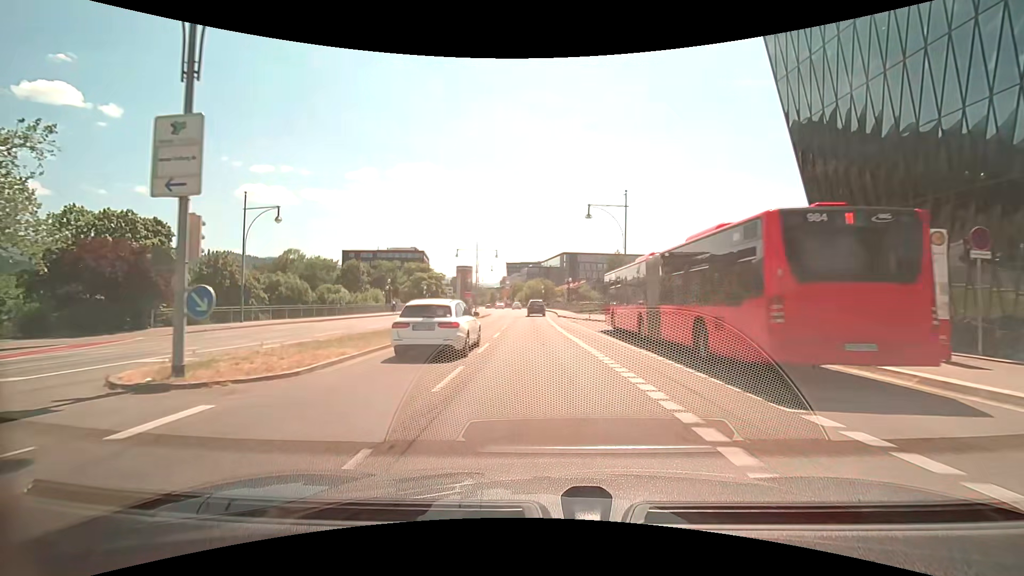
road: primary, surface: asphalt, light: Day
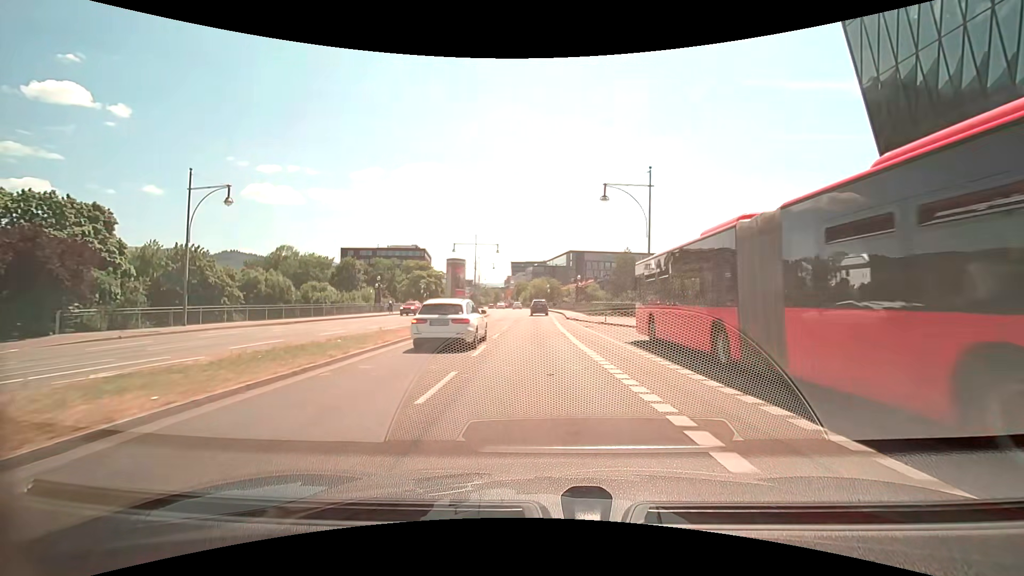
(0.0, +7.1) m; 0°
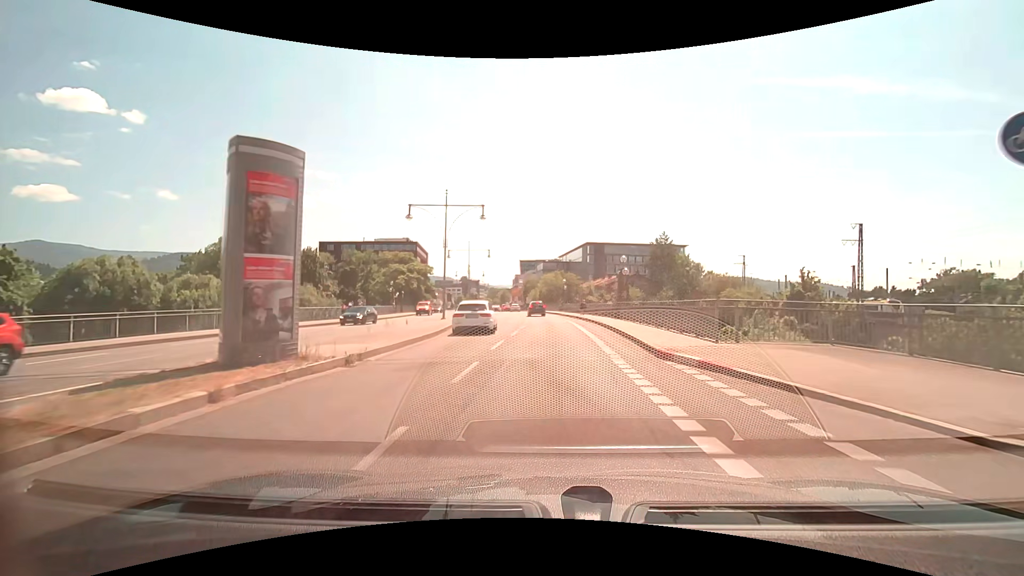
(-0.7, +28.3) m; -1°
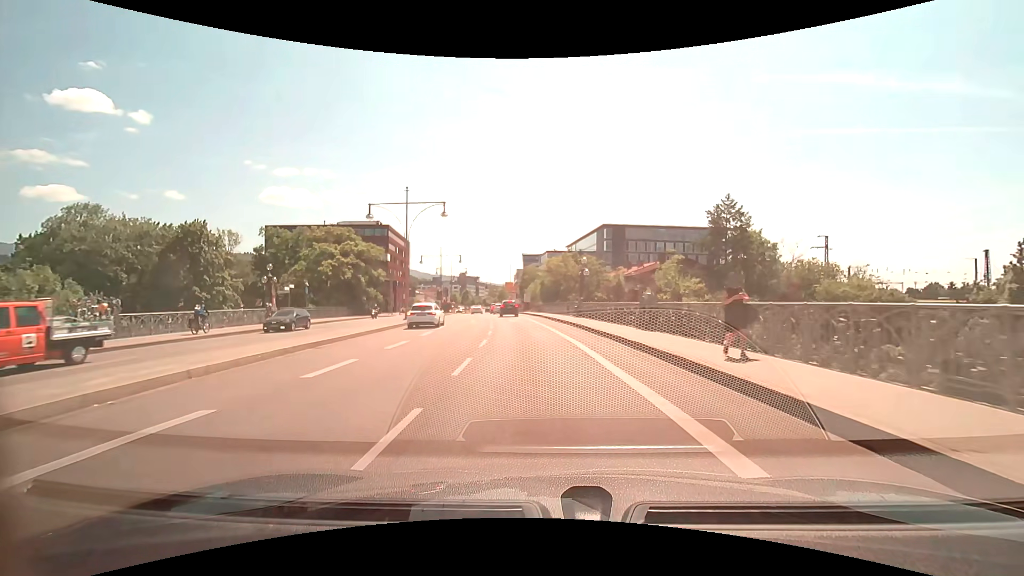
(-0.1, +34.5) m; -1°
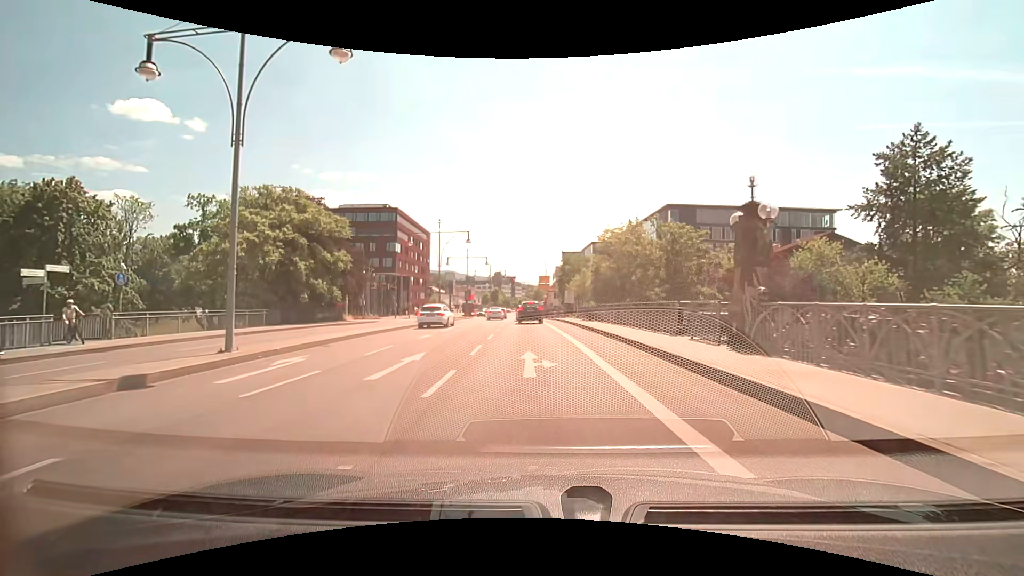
(-1.1, +26.3) m; -5°
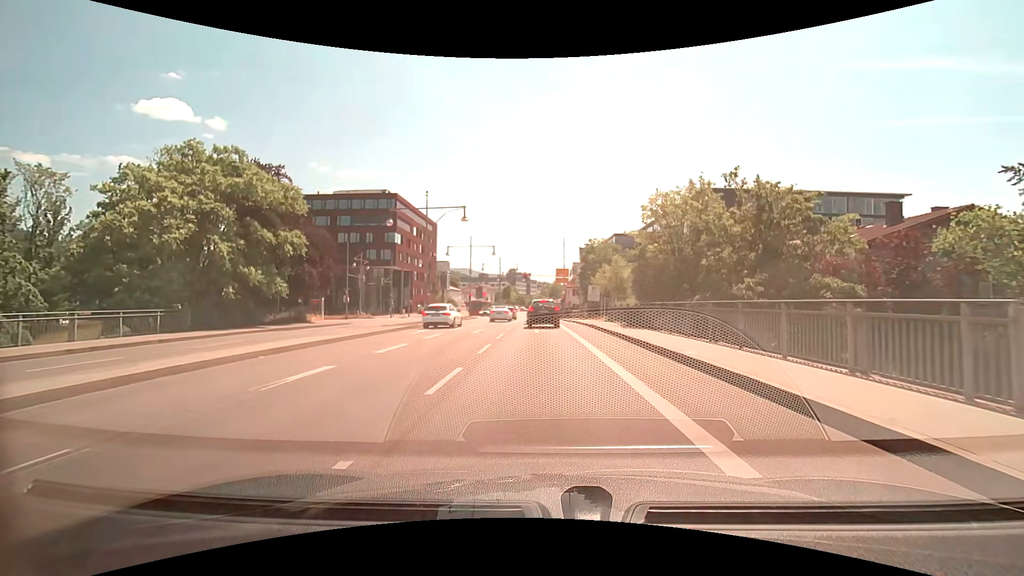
(-0.2, +11.9) m; -2°
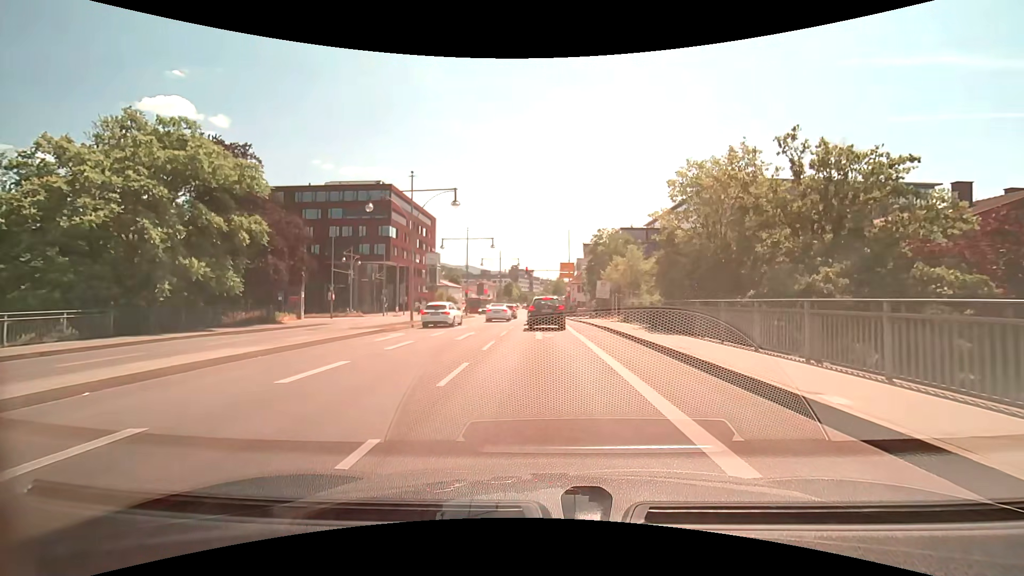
(0.0, +5.2) m; 0°
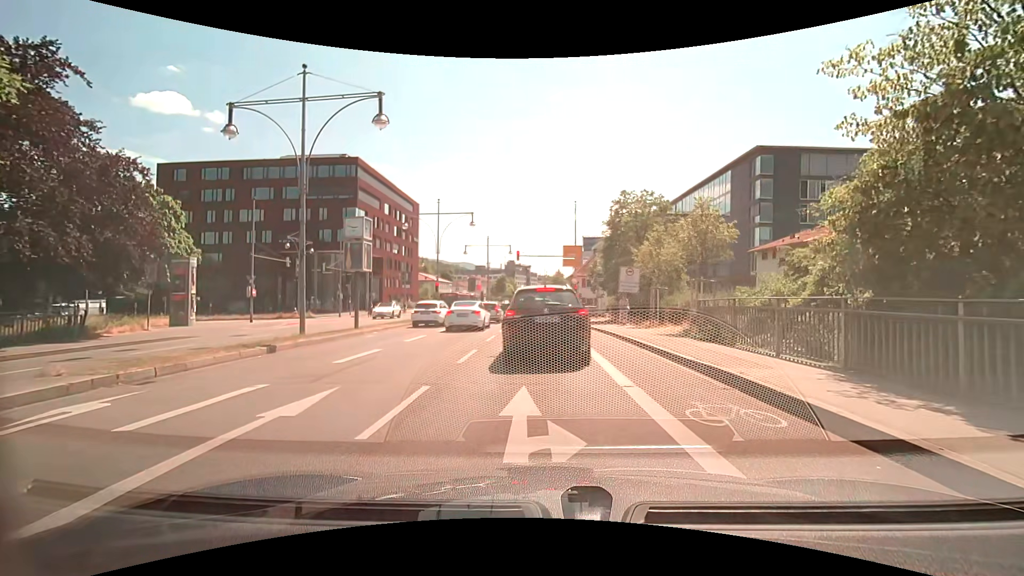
(+0.1, +14.5) m; +1°
